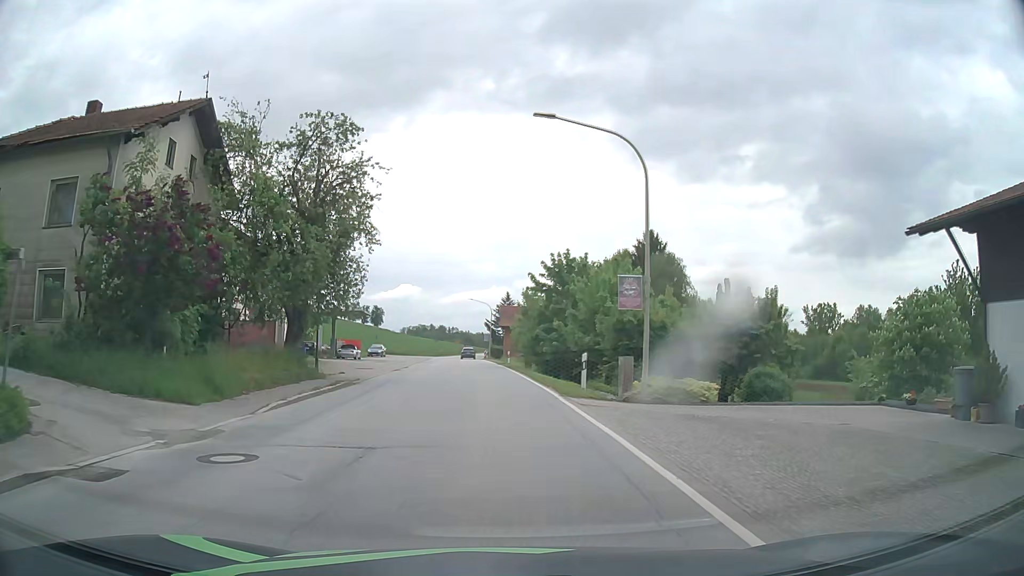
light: Day
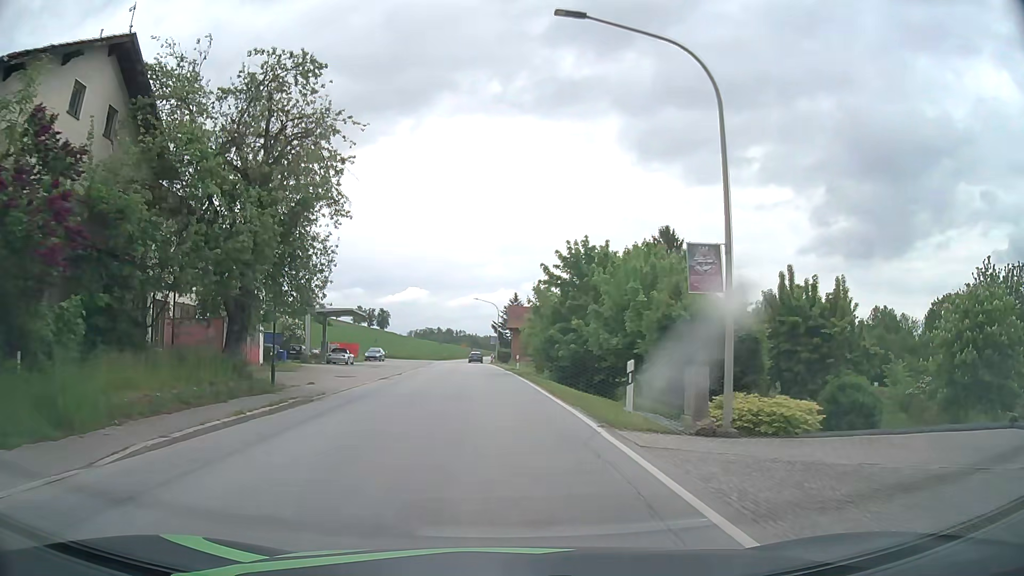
(-0.1, +6.1) m; -2°
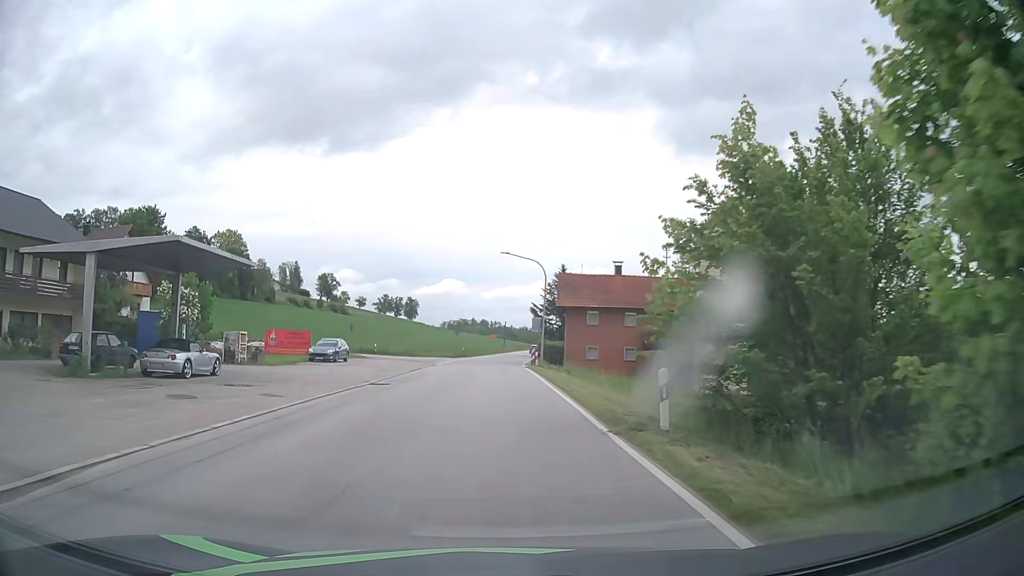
(-0.7, +33.0) m; -3°
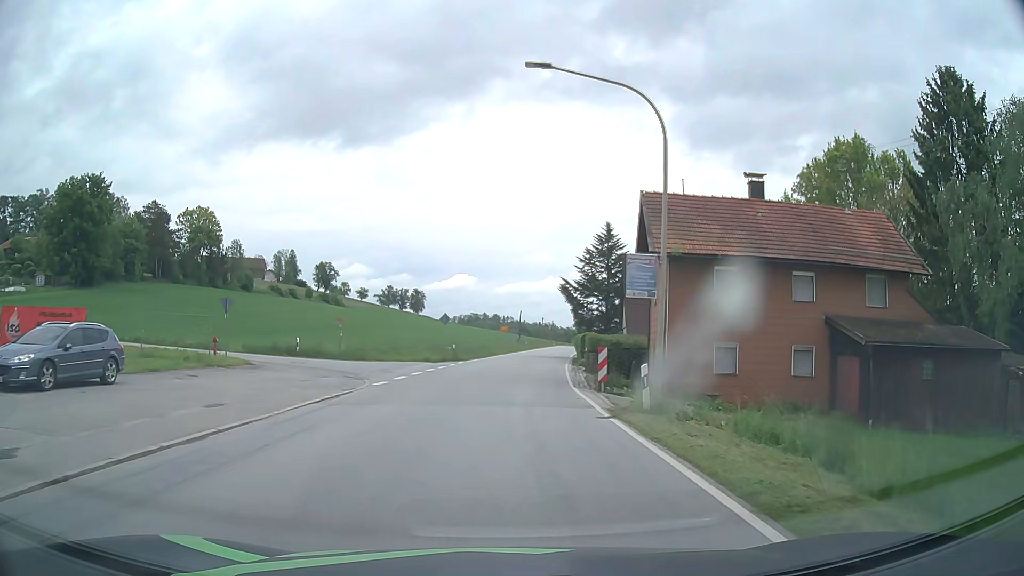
(-0.5, +29.4) m; -1°
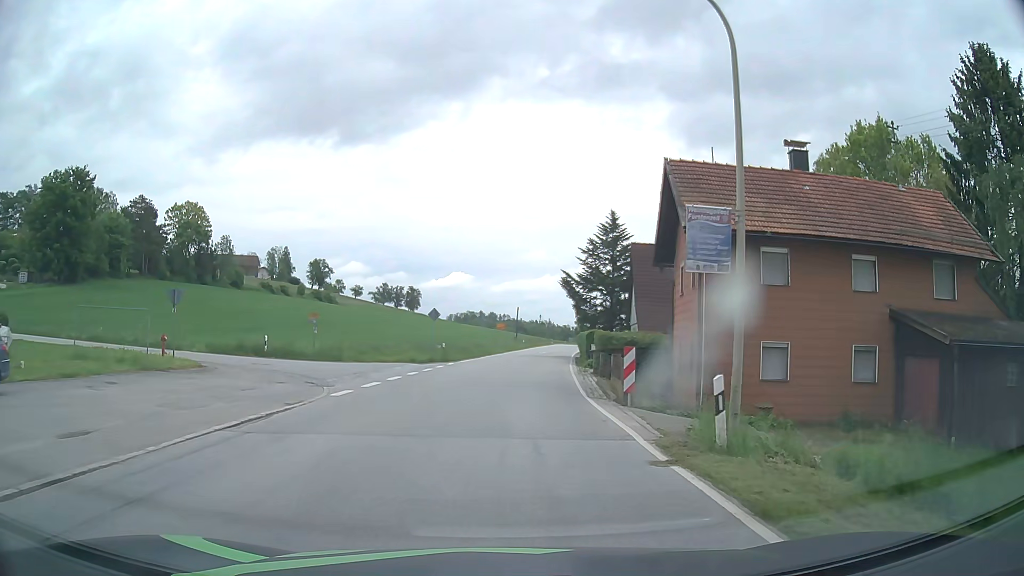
(0.0, +4.7) m; 0°
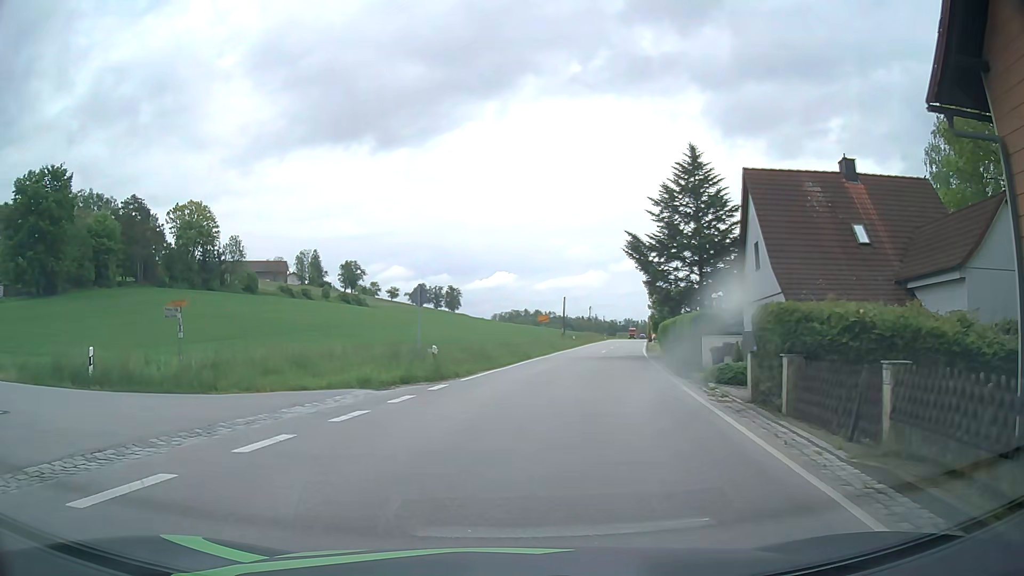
(+0.2, +17.5) m; -4°
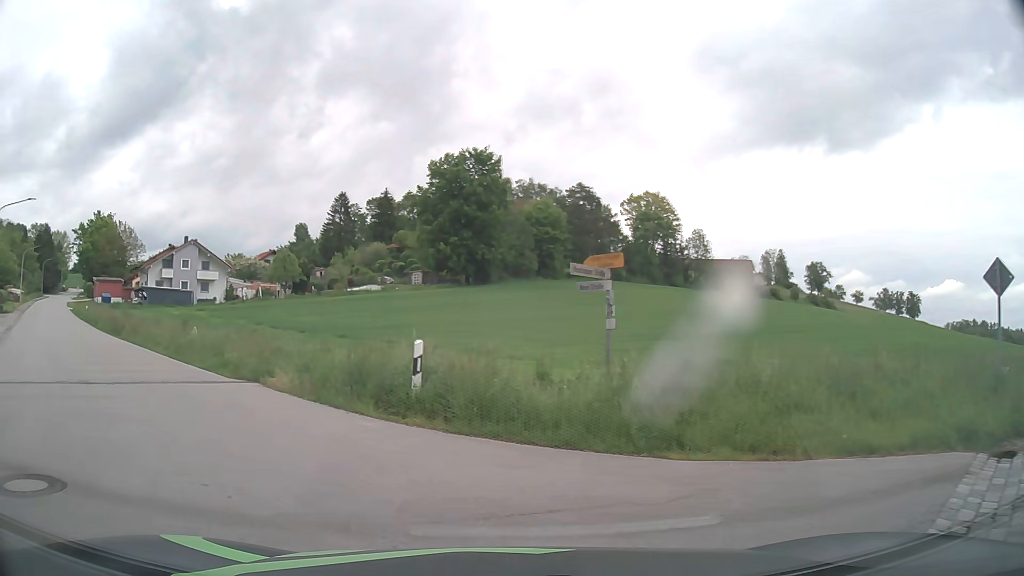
(-2.8, +9.0) m; -35°
